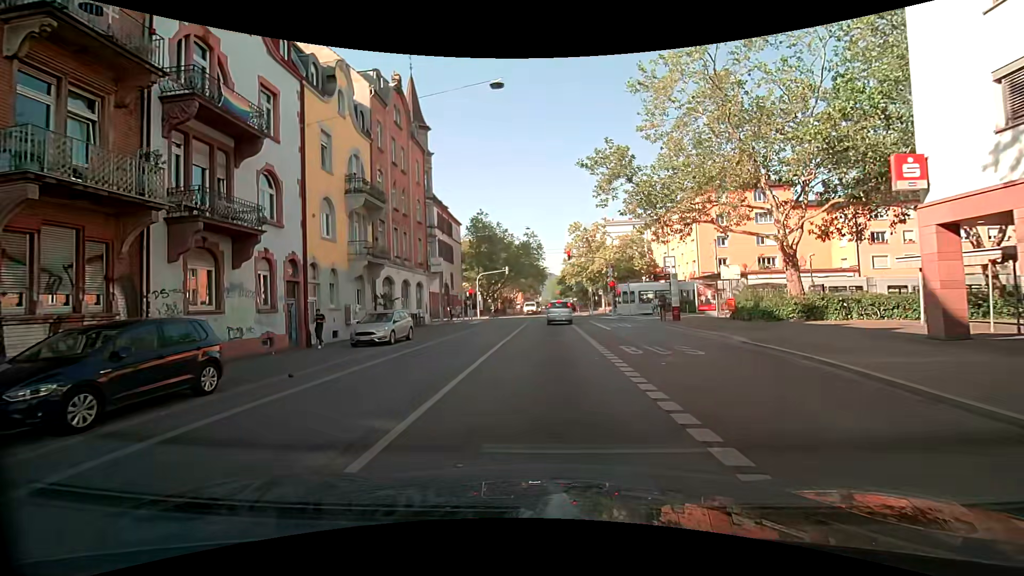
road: secondary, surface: asphalt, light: Day
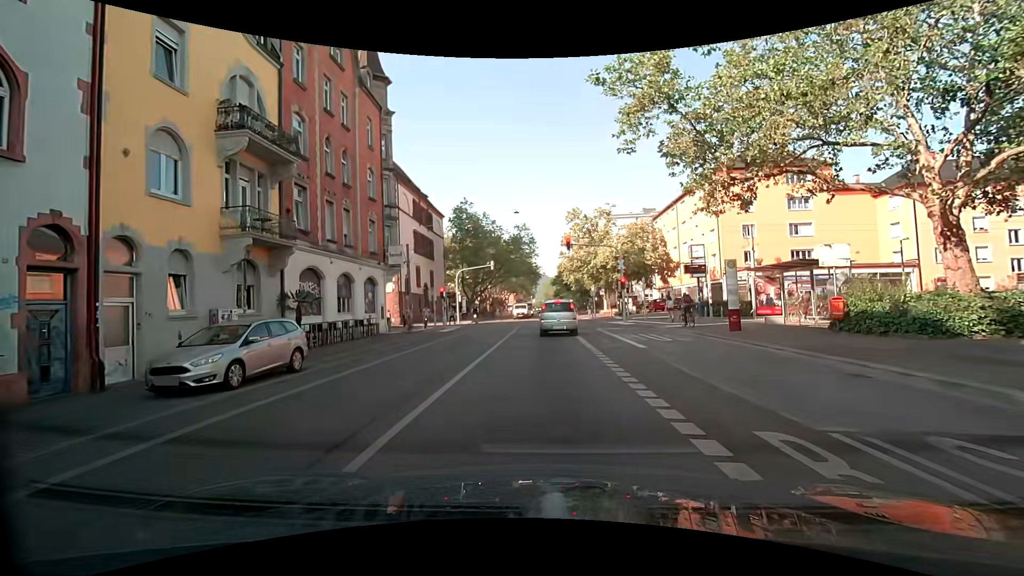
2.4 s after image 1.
(0.0, +10.3) m; -1°
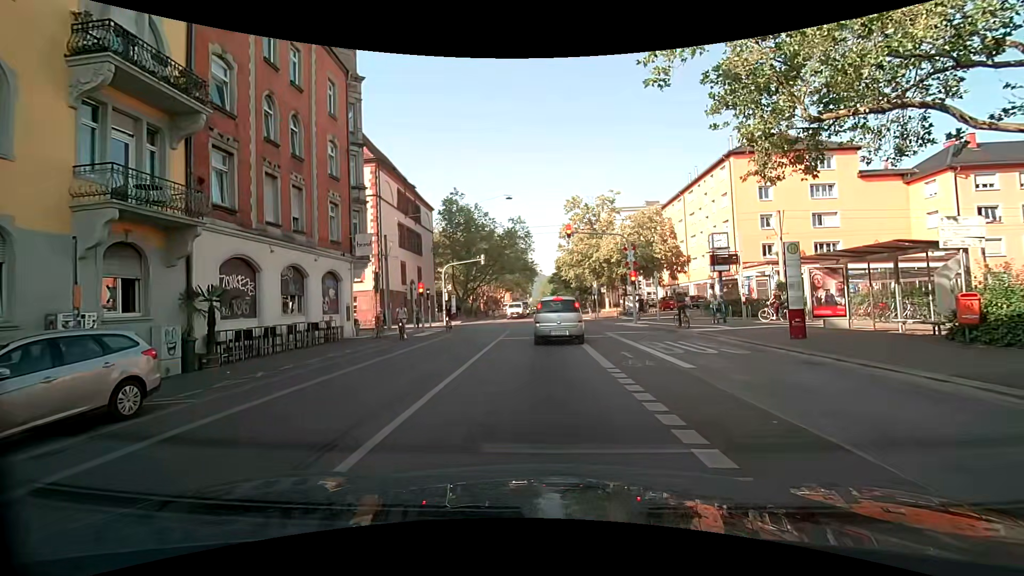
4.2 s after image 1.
(+0.1, +5.3) m; +1°
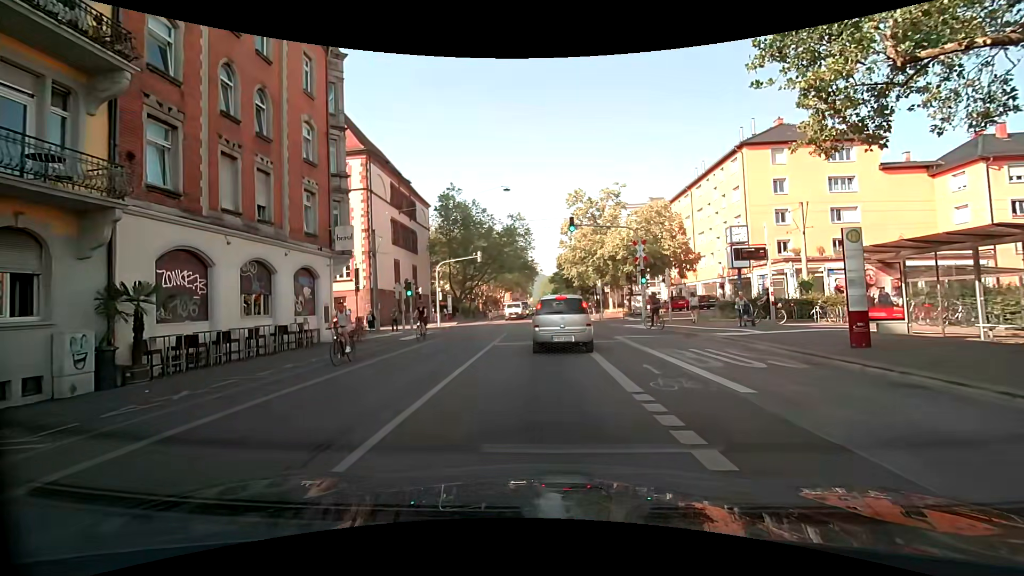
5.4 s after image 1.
(0.0, +2.9) m; -1°
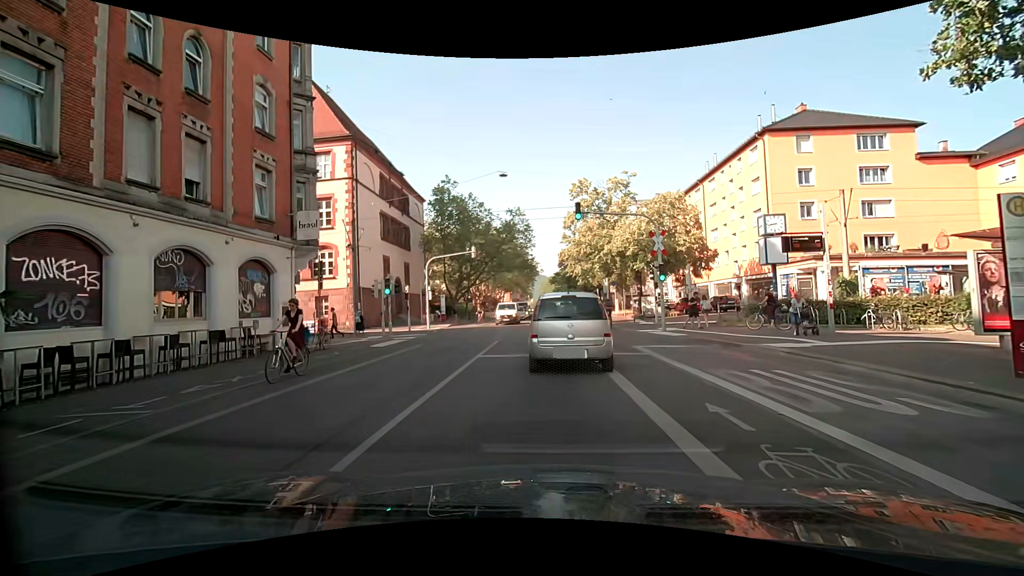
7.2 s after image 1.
(0.0, +4.2) m; -2°
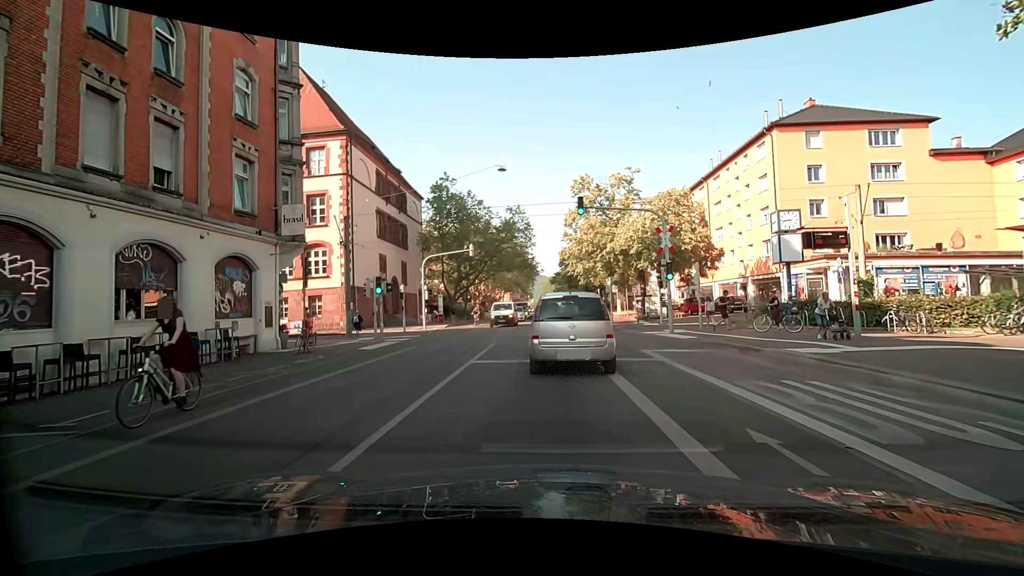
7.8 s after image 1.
(+0.1, +1.3) m; +1°
